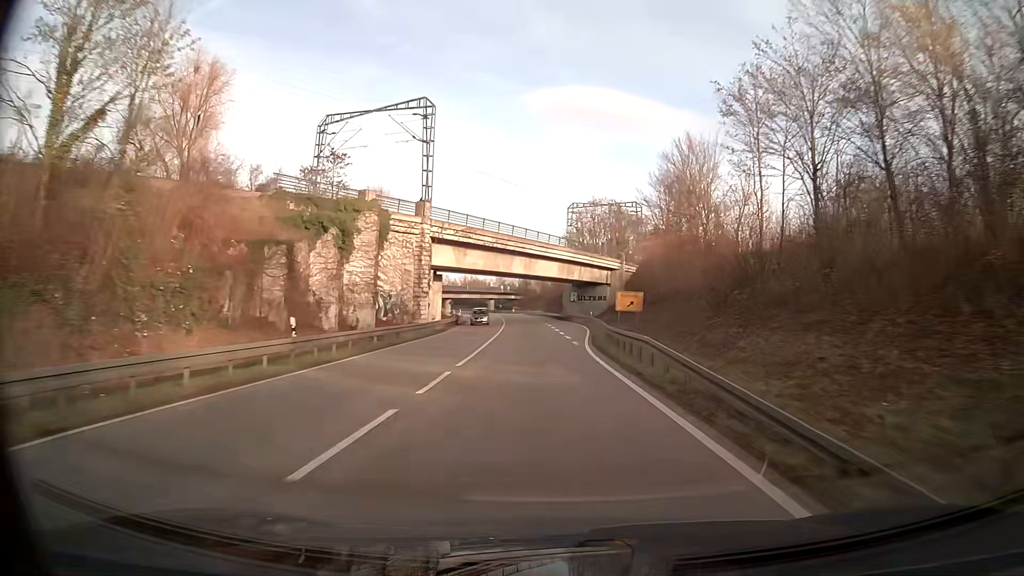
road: primary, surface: asphalt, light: Day
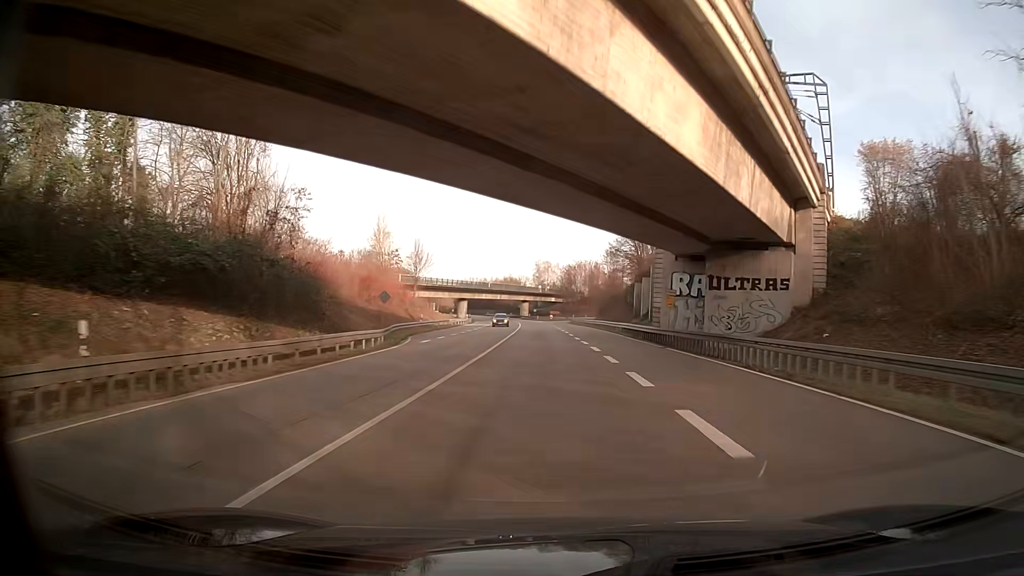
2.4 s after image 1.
(-2.0, +57.7) m; -4°
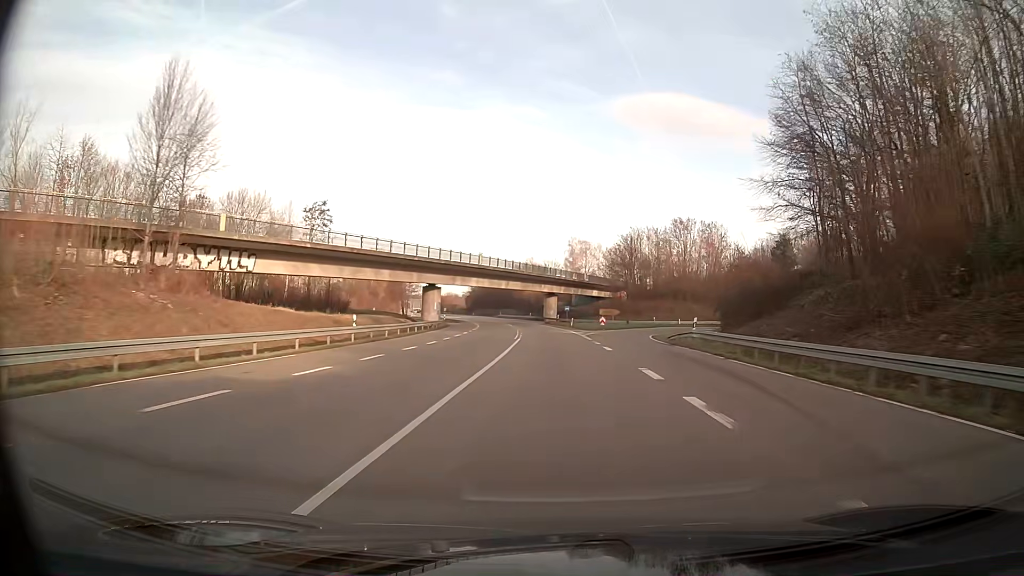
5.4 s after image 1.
(-1.9, +72.2) m; -3°
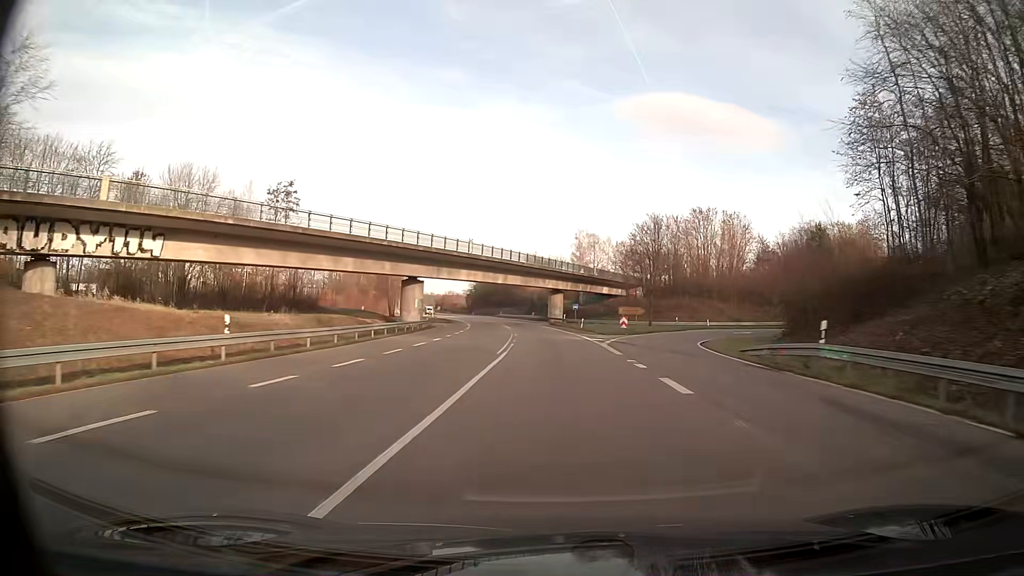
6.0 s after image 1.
(-0.1, +14.5) m; -1°
(0, +10) (0, +20) (0, +30) (-1, +40) (-1, +50) (-2, +60) (-3, +70) (-4, +80) (-6, +90) (-8, +100) m
